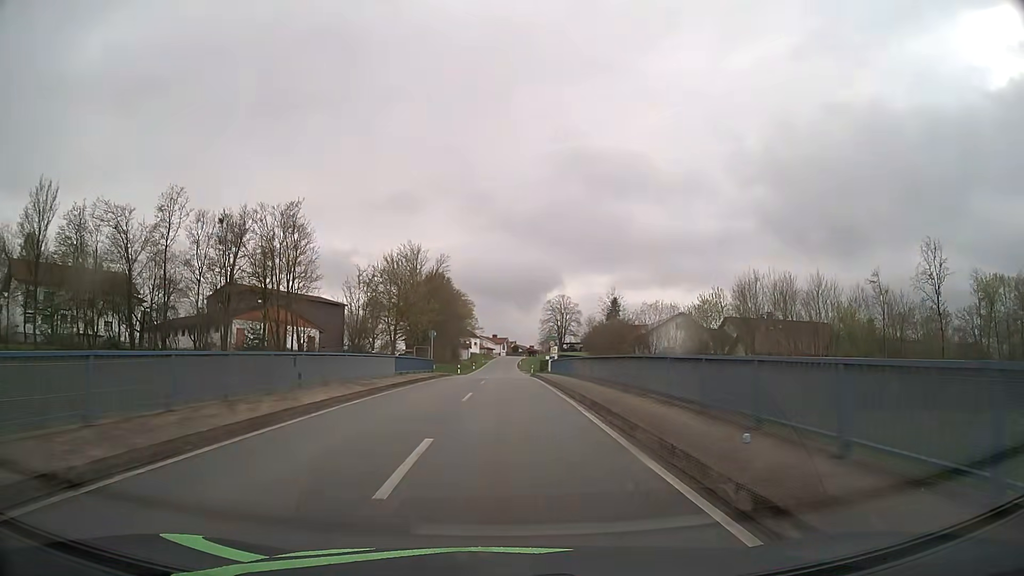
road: tertiary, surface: asphalt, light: Day
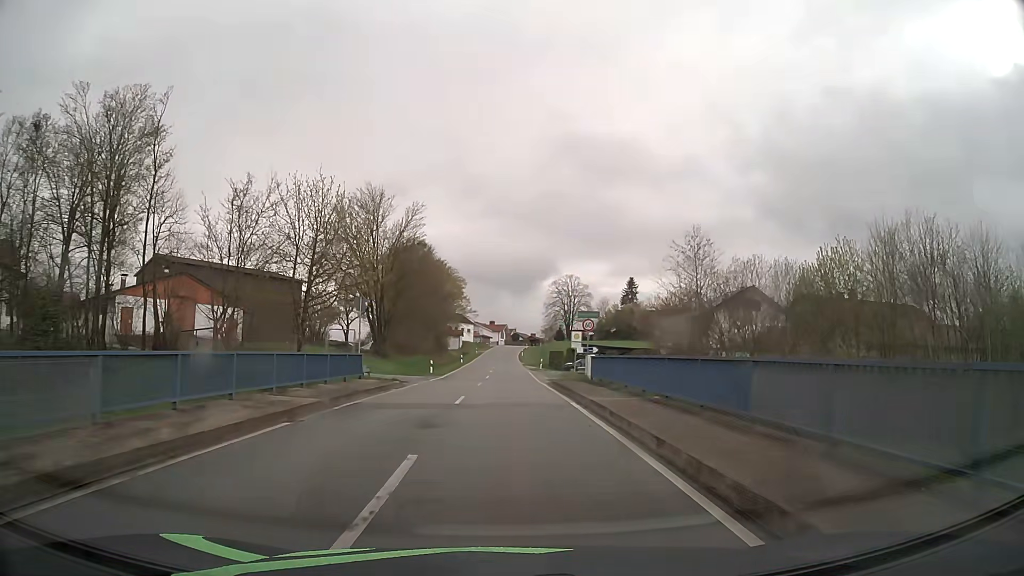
(0.0, +25.9) m; 0°
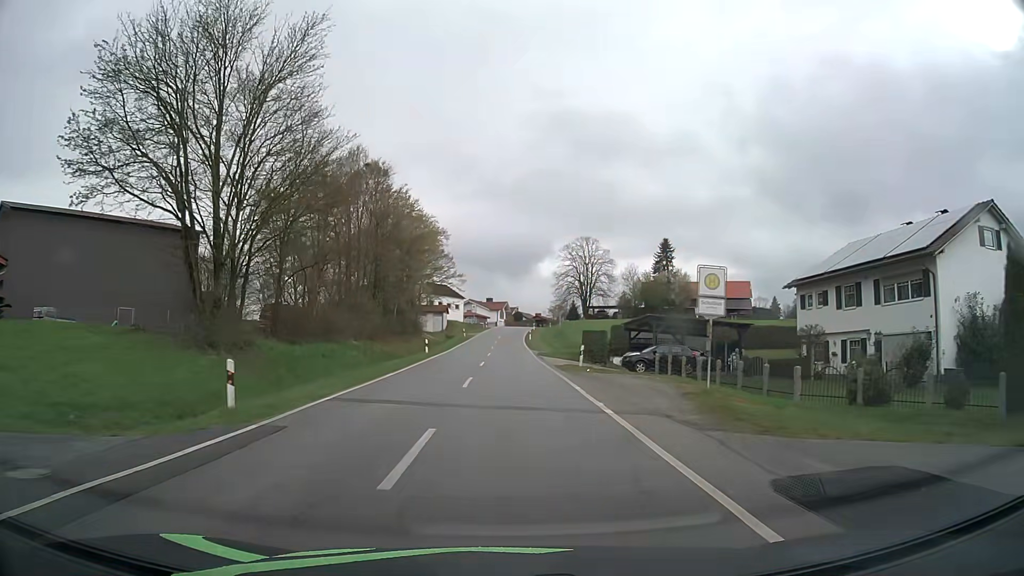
(-0.1, +34.8) m; 0°
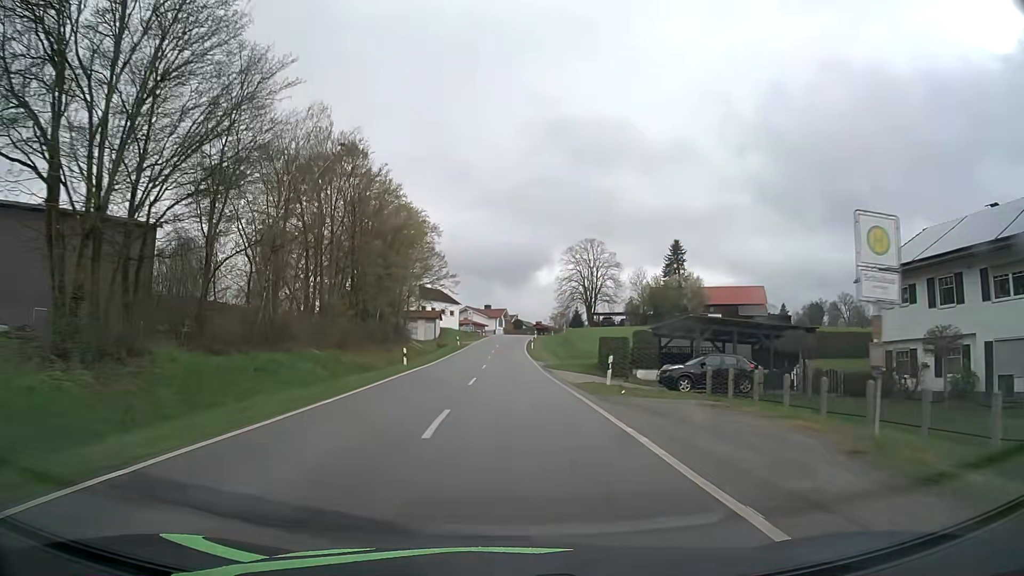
(0.0, +8.9) m; 0°
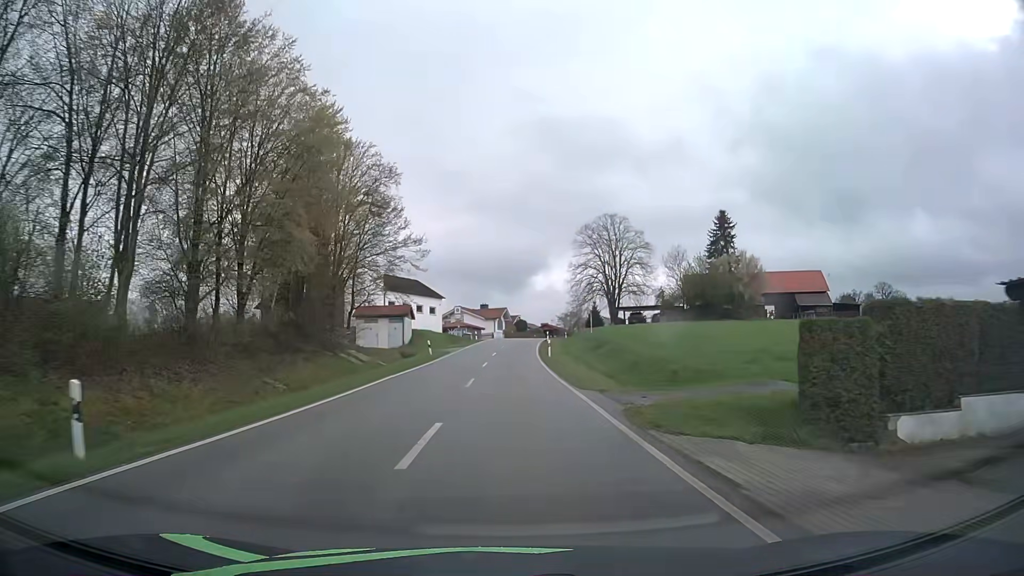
(+0.1, +26.8) m; 0°
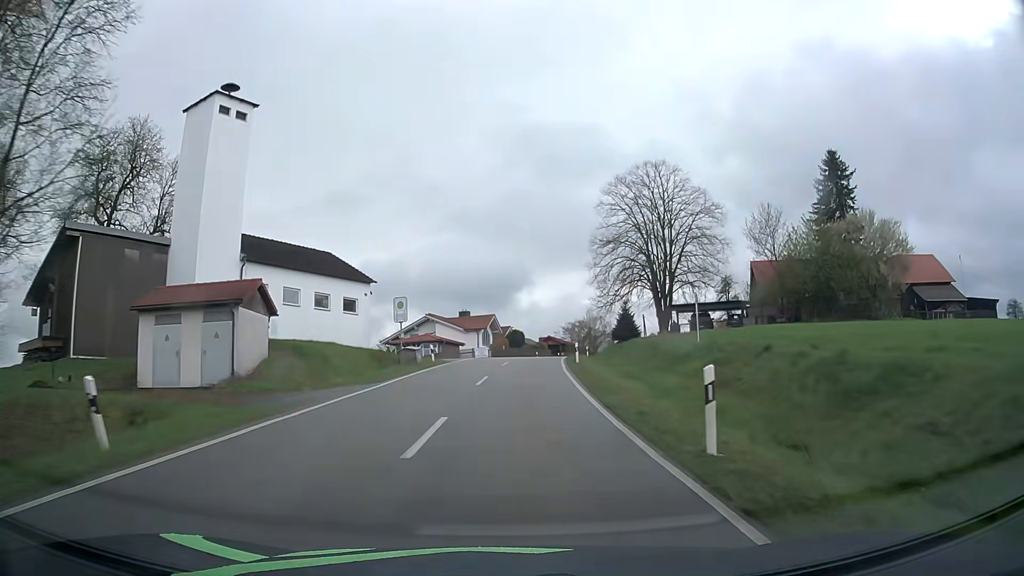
(+0.1, +35.9) m; +1°
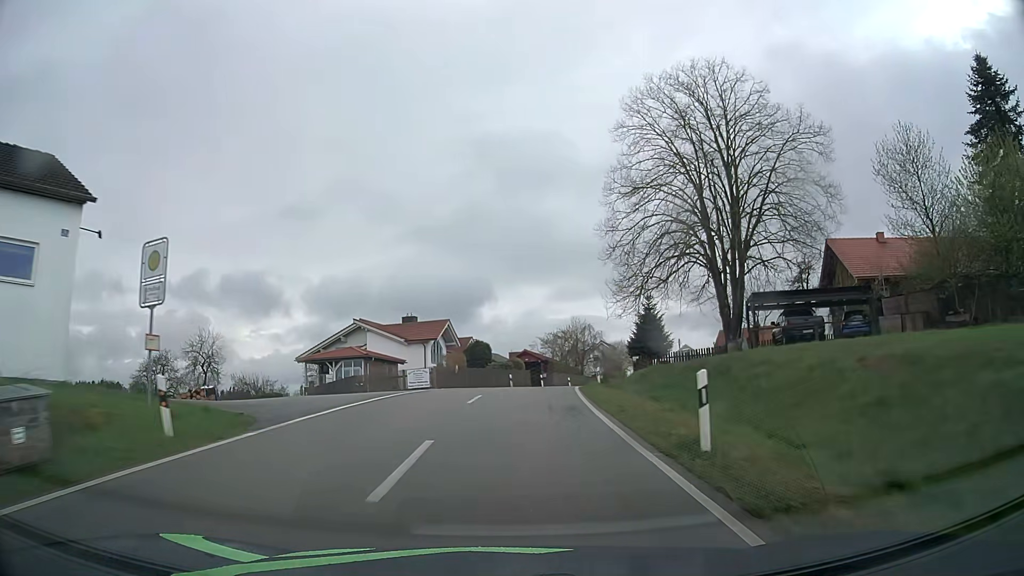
(+0.6, +26.4) m; +3°
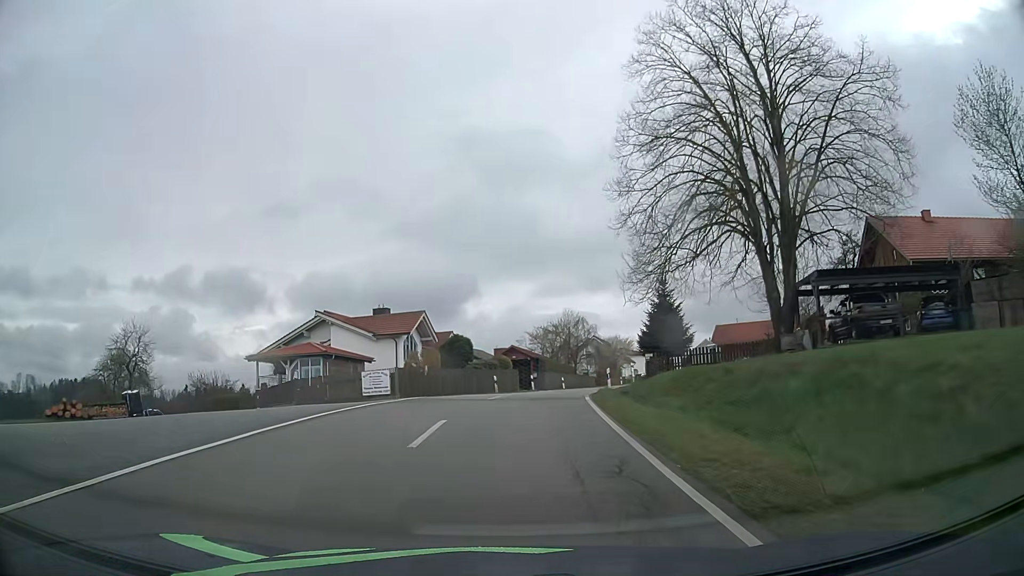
(+0.1, +8.6) m; +1°
